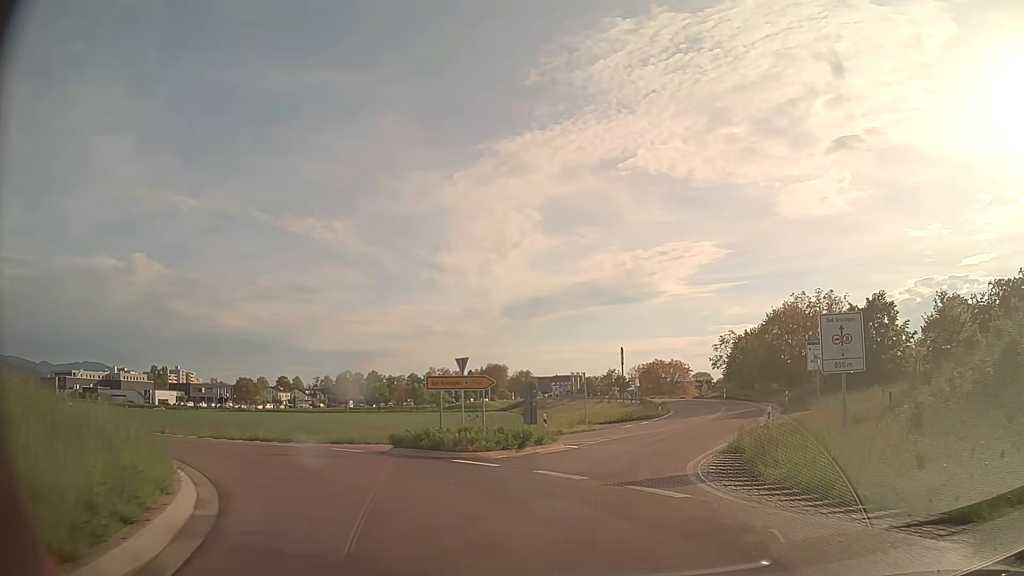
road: secondary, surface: asphalt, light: Day
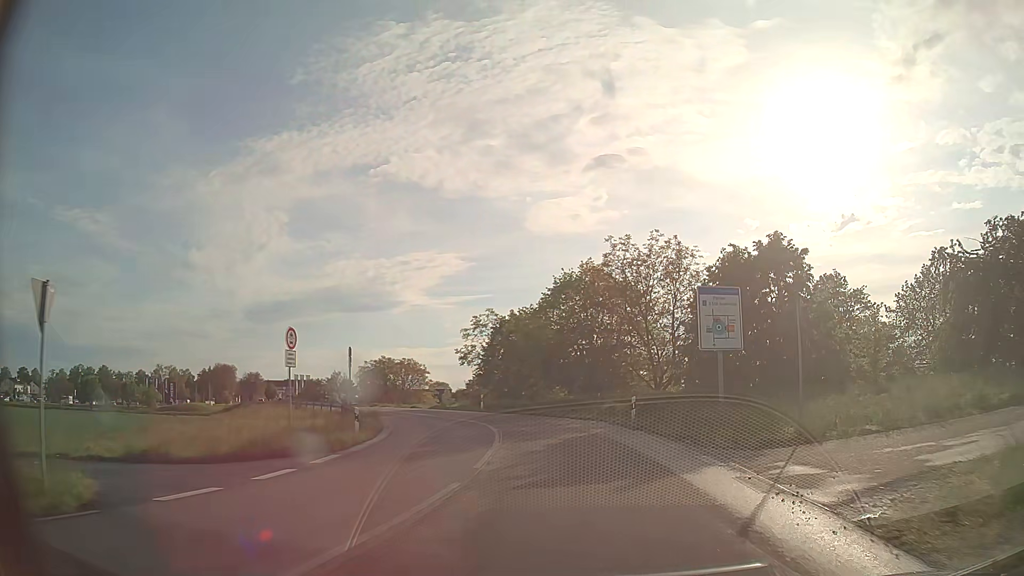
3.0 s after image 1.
(+5.1, +27.0) m; +22°
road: tertiary
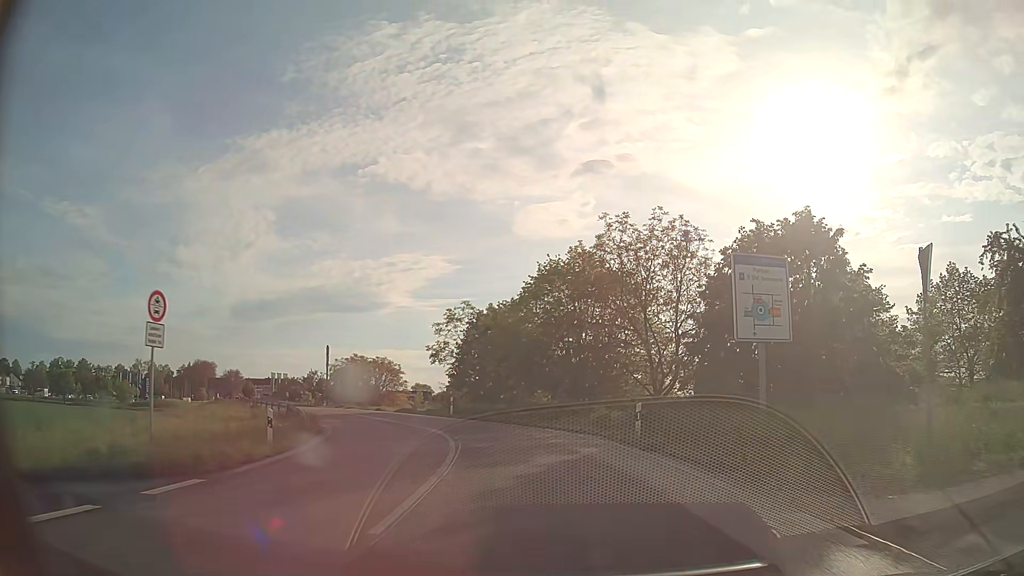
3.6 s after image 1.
(+0.1, +6.0) m; +1°
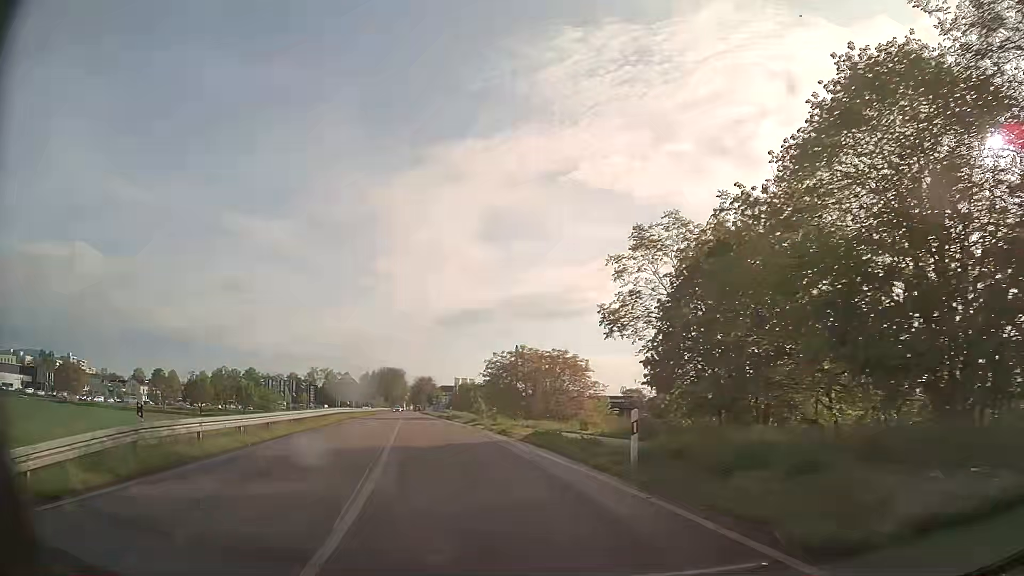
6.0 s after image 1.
(-2.5, +24.8) m; -17°
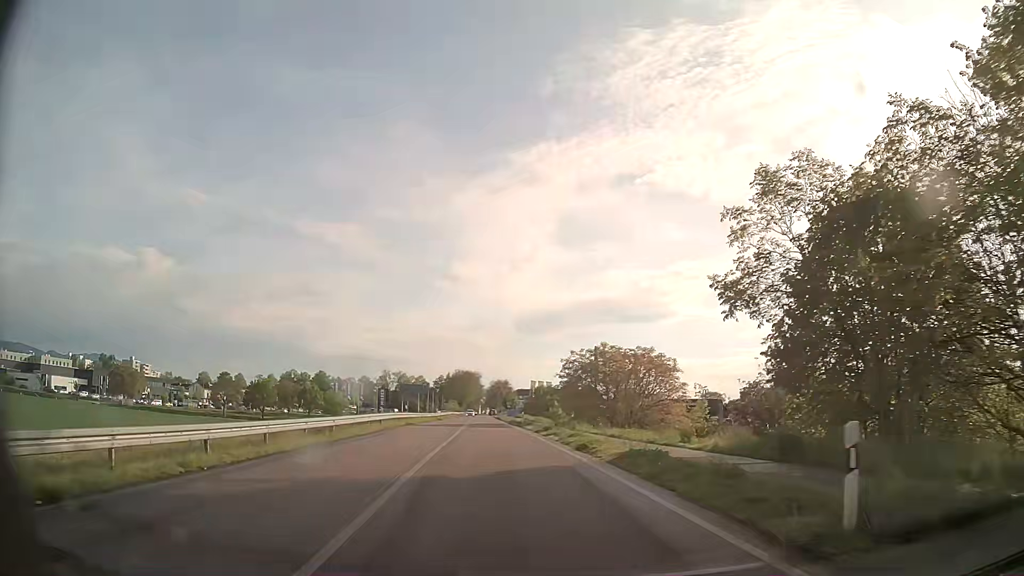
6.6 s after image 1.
(-0.4, +6.4) m; -7°
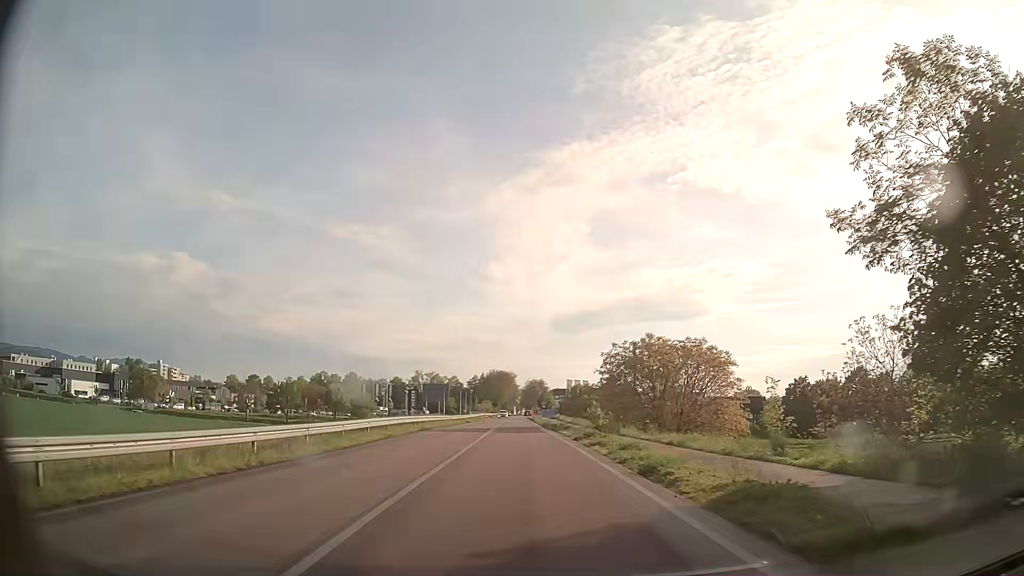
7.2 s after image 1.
(-0.1, +6.5) m; -3°
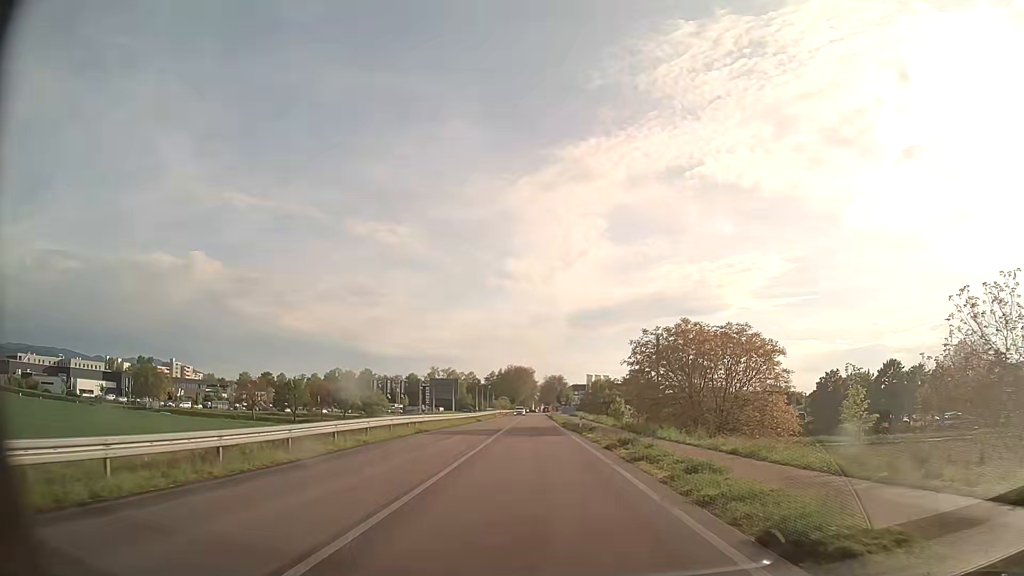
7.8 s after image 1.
(-0.1, +6.6) m; -1°
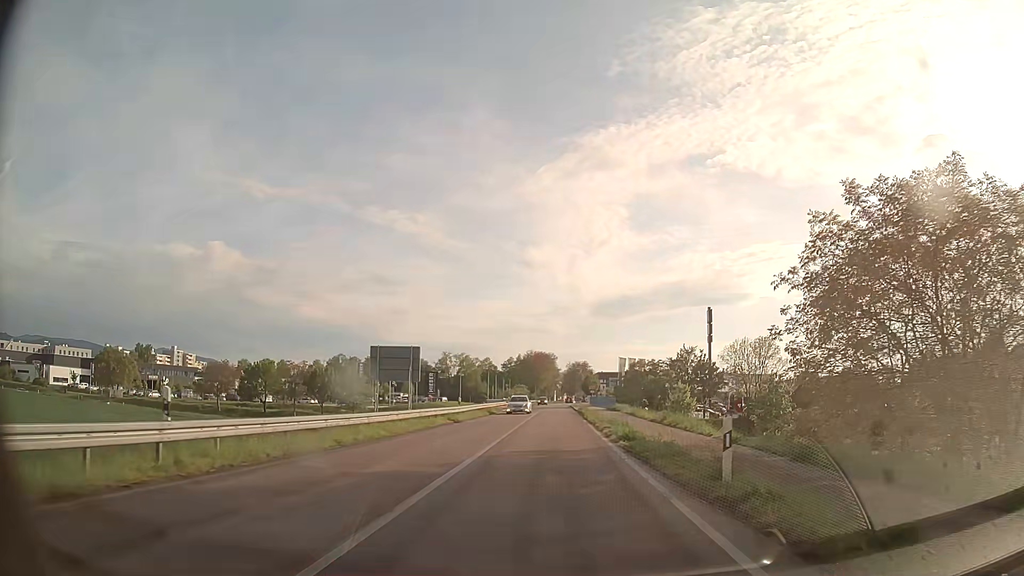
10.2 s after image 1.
(-0.6, +27.3) m; -2°
(0, +10) (0, +20) (0, +30) (0, +40) (0, +50) (0, +60) (0, +70) (0, +80) (0, +90) (0, +100) m
